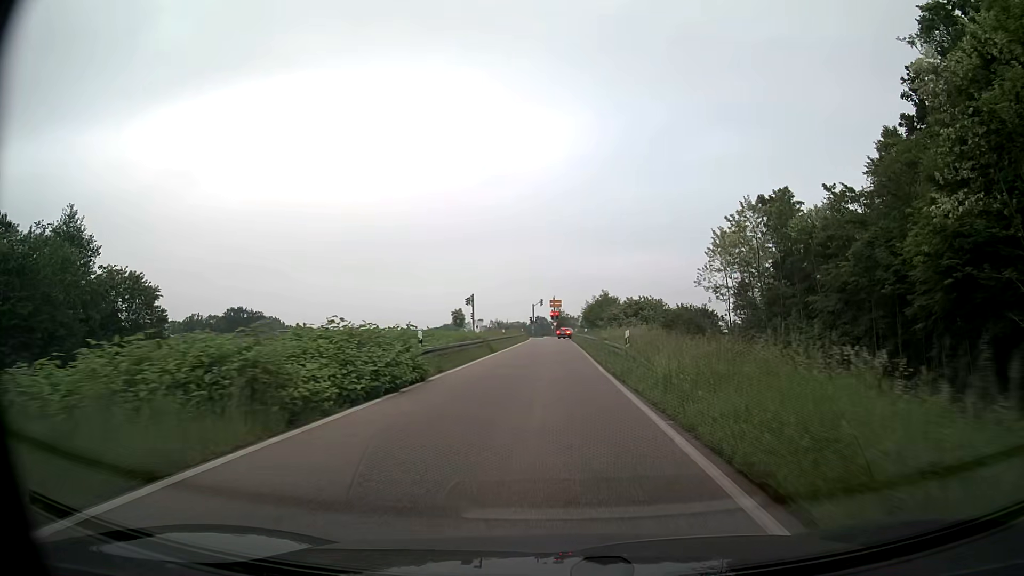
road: trunk_link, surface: asphalt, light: Day
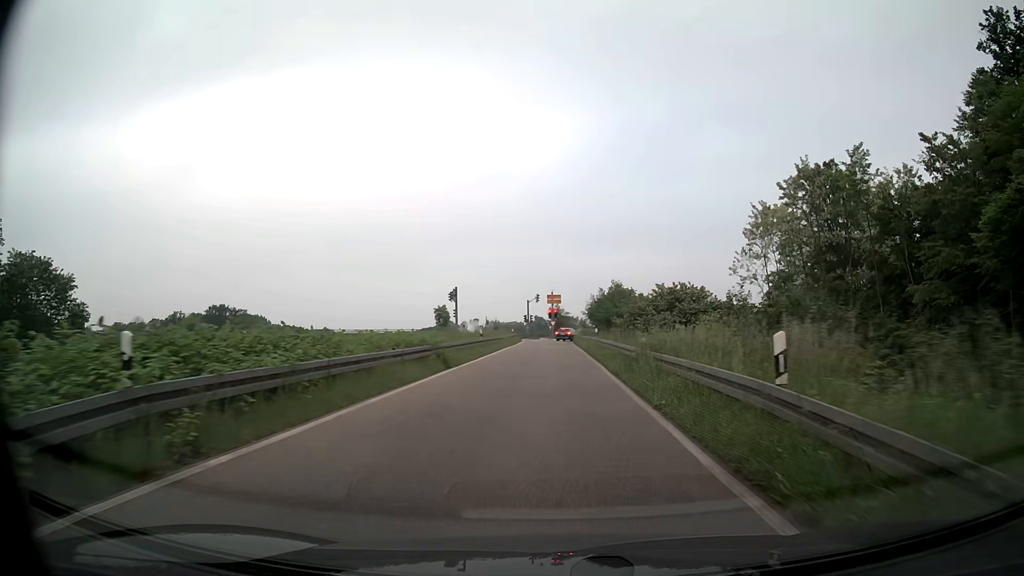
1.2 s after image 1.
(0.0, +15.2) m; 0°
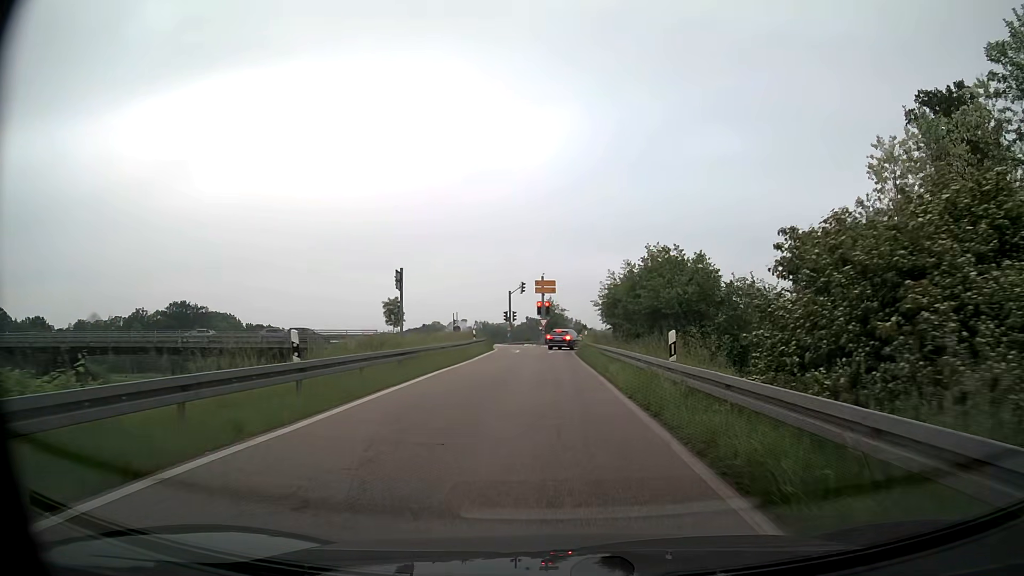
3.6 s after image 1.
(+0.1, +26.5) m; +1°
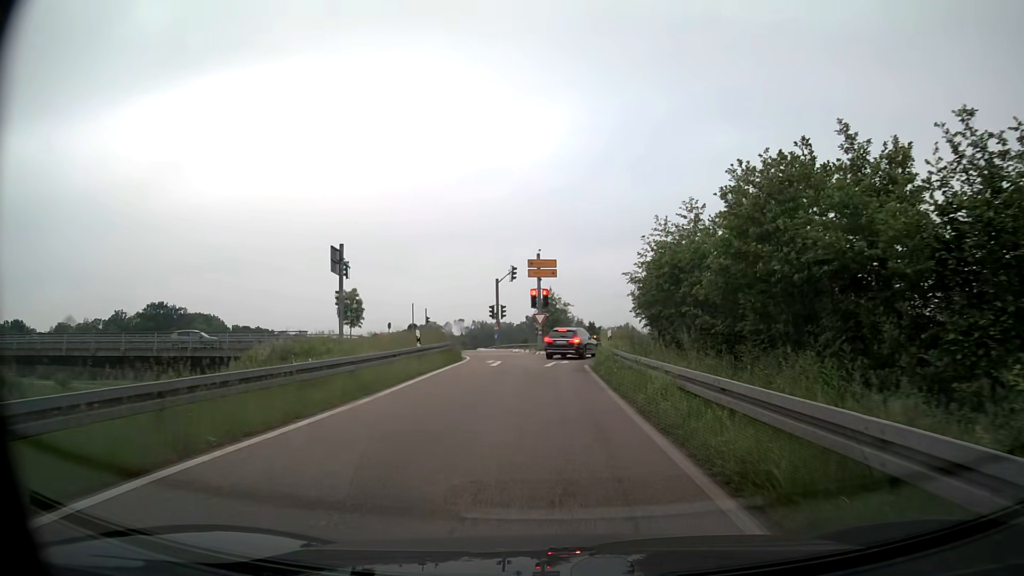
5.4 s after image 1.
(-0.1, +16.2) m; -1°
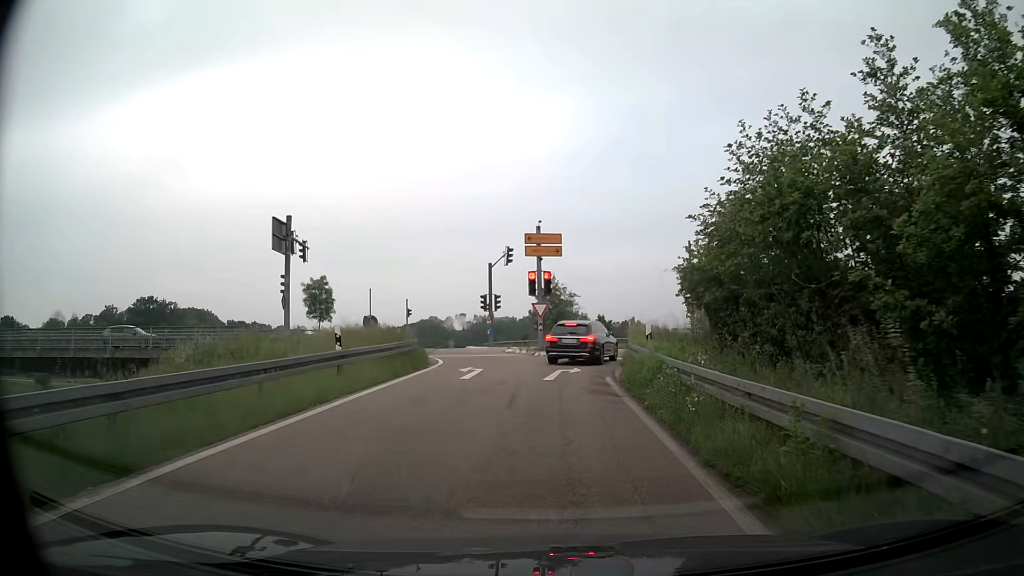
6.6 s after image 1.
(-0.1, +8.8) m; 0°
(0, +10) (0, +20) (+3, +30) (+9, +37) (+18, +42) (+28, +44) (+37, +47) (+47, +50) (+57, +52) (+66, +55) m
